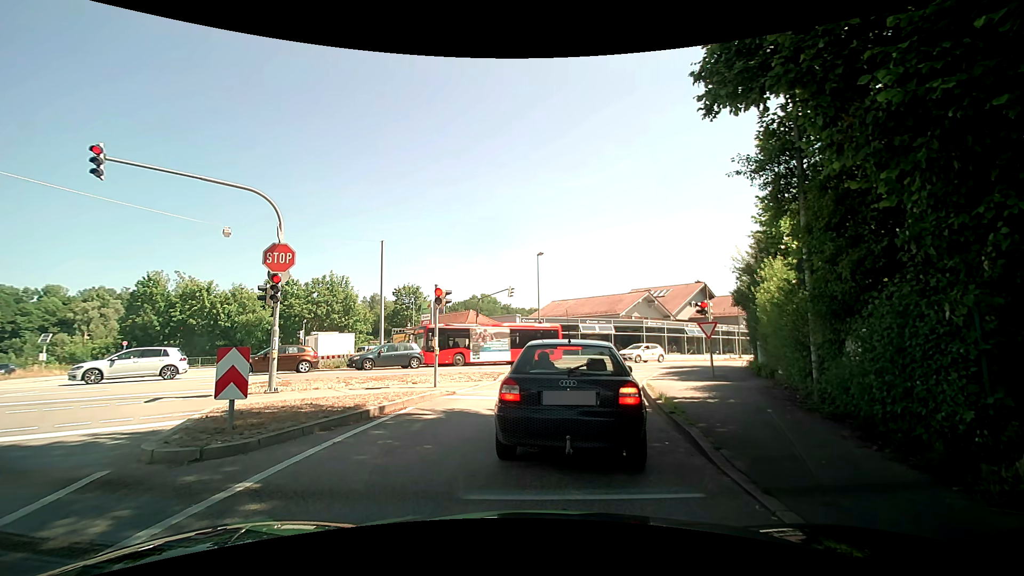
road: tertiary_link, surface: asphalt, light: Day
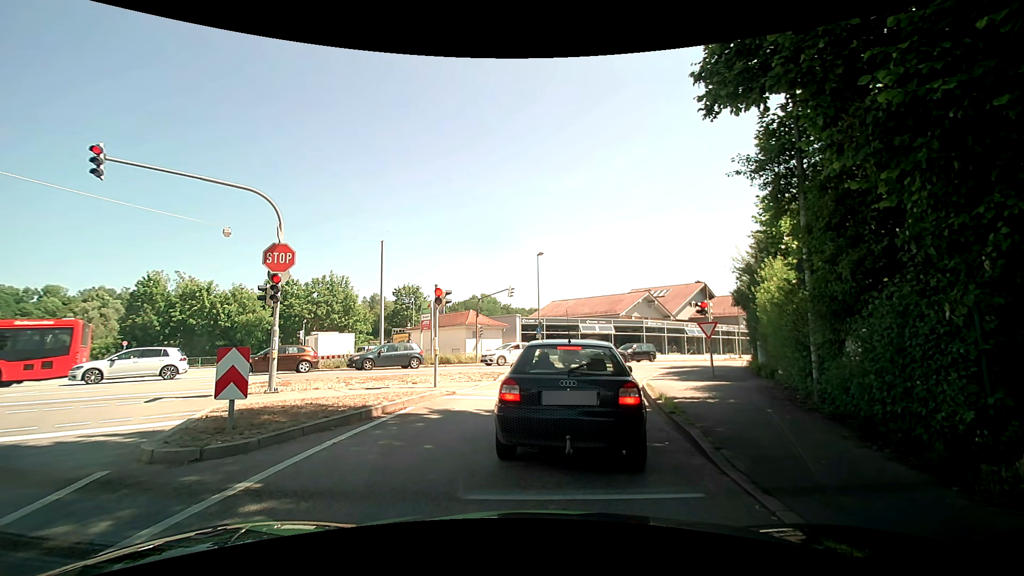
(0.0, 0.0) m; 0°
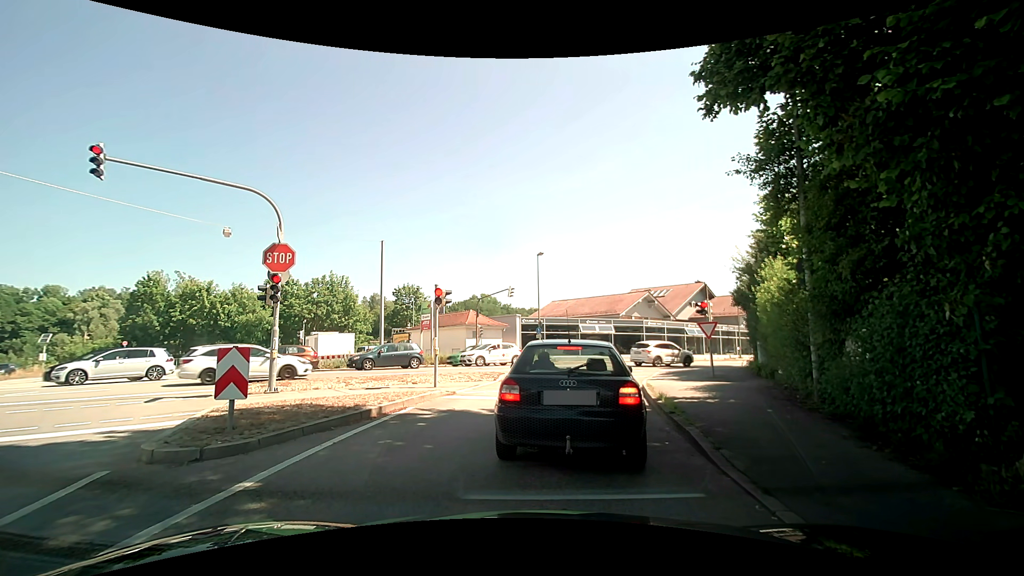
(0.0, 0.0) m; 0°
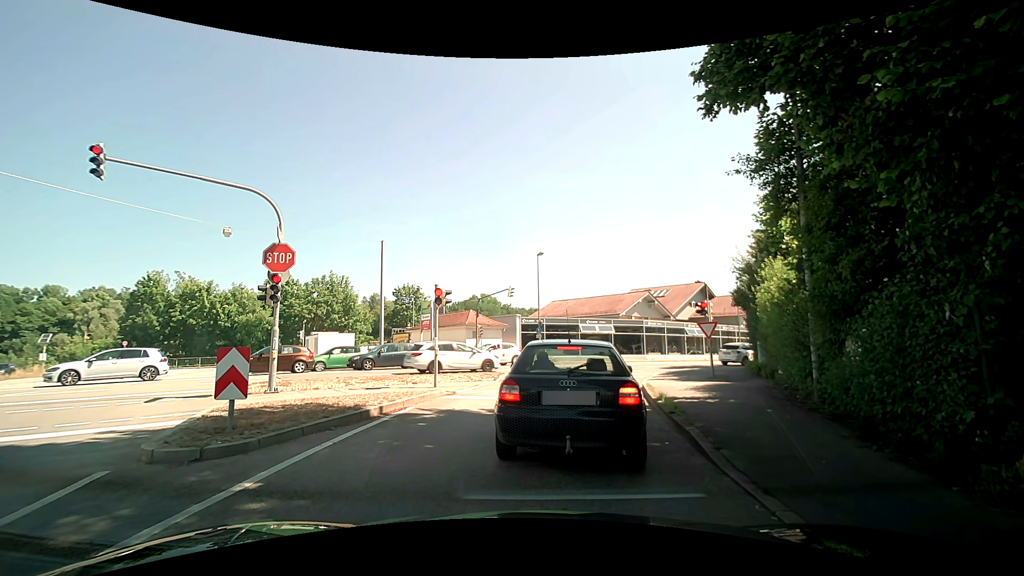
(0.0, 0.0) m; 0°
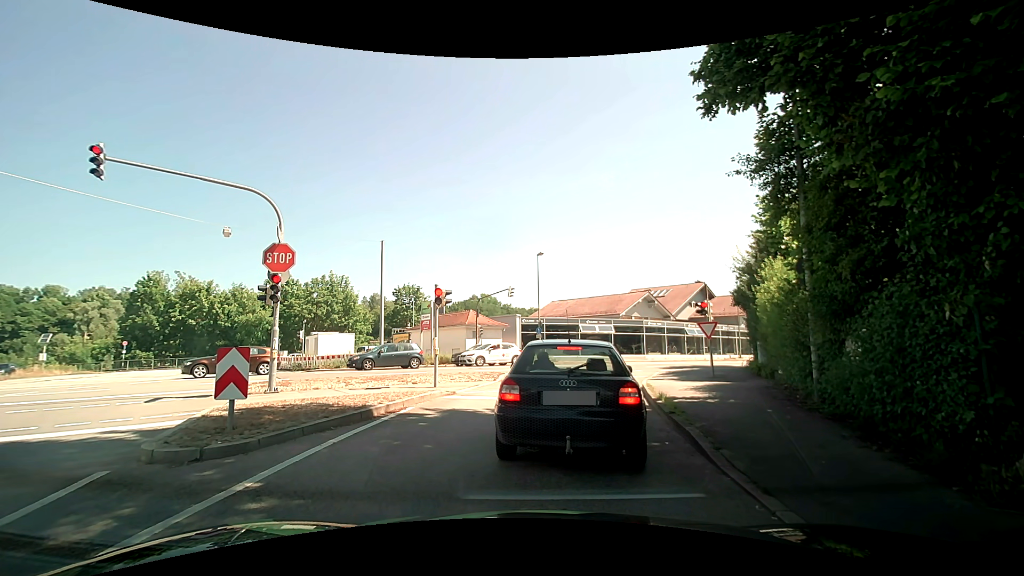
(0.0, 0.0) m; 0°
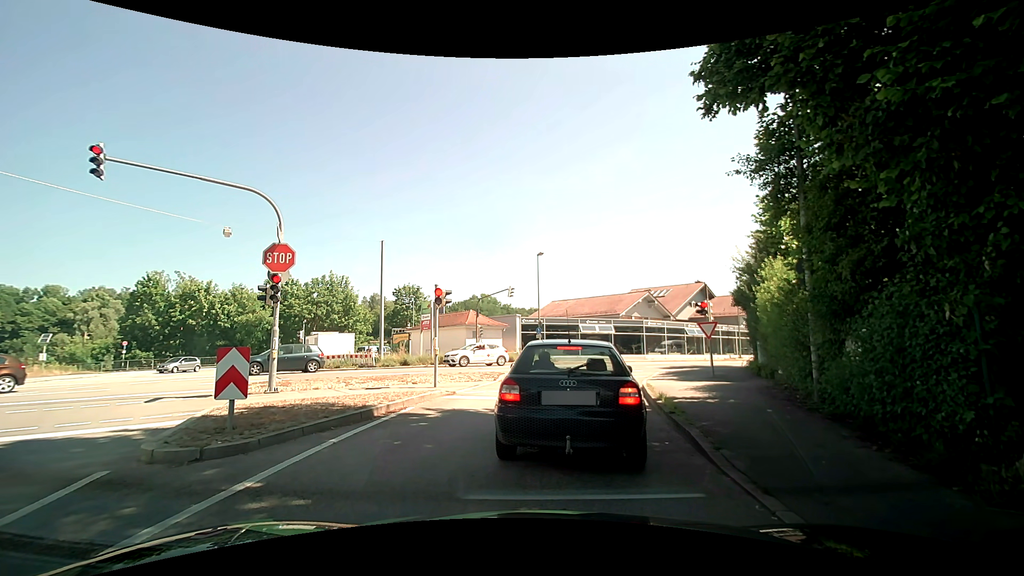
(0.0, 0.0) m; 0°
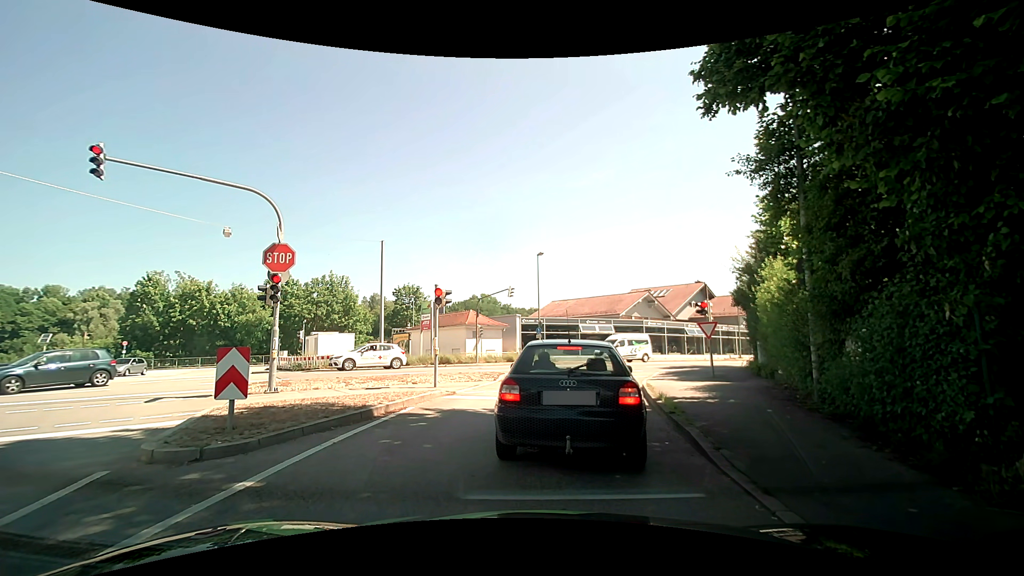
(0.0, 0.0) m; 0°
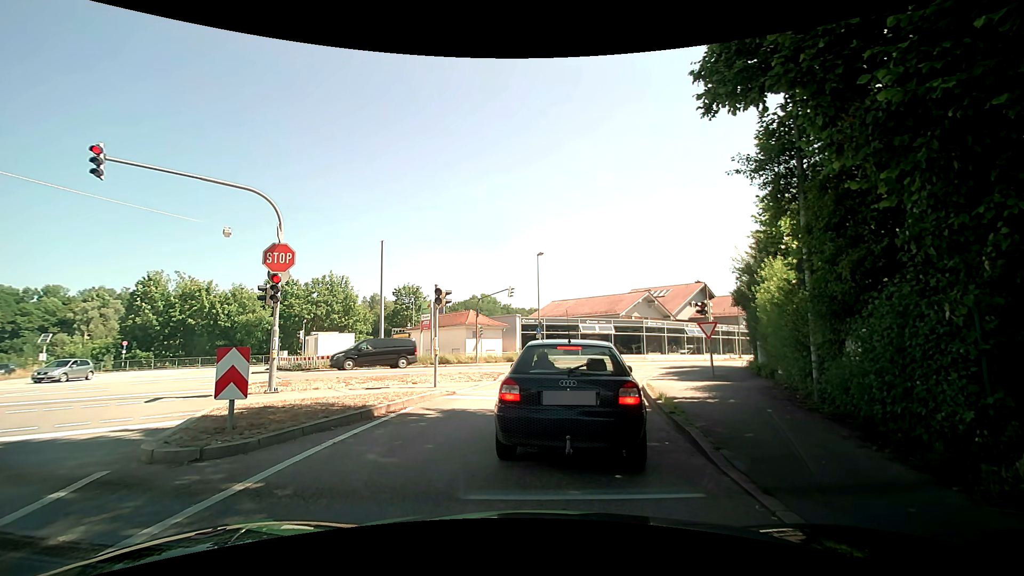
(0.0, 0.0) m; 0°
